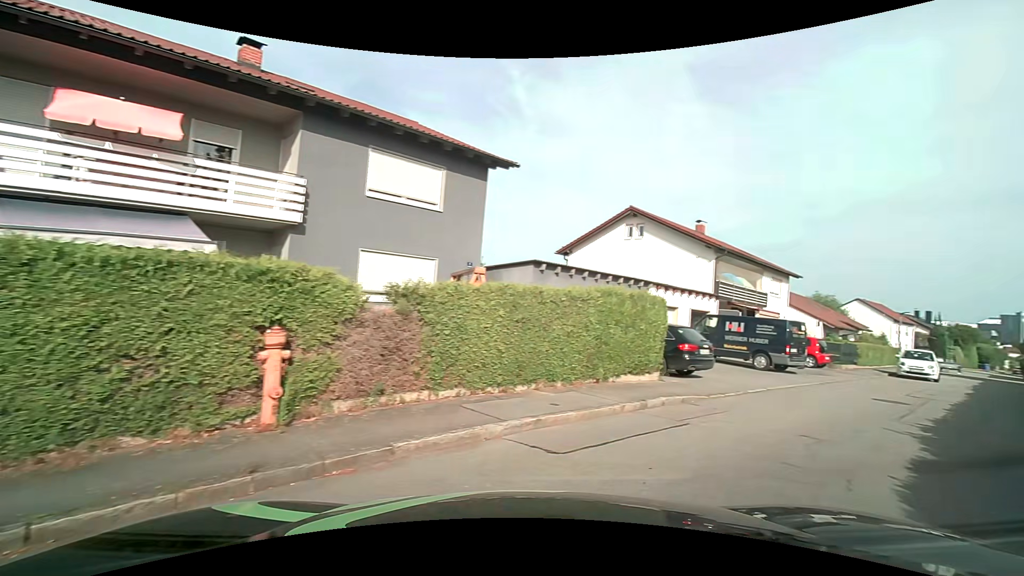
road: residential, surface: asphalt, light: Day
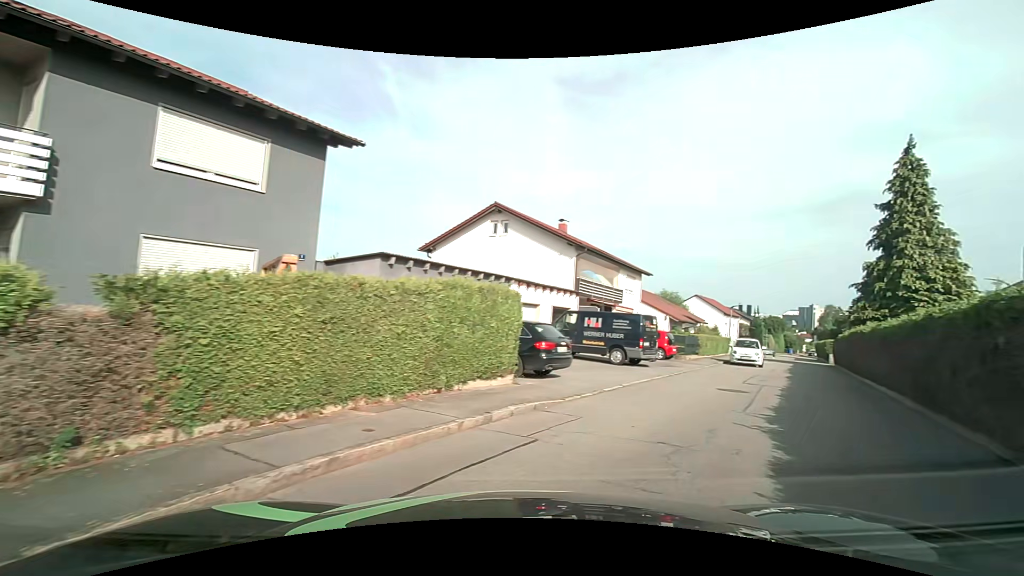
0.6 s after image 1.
(+0.3, +1.7) m; +16°
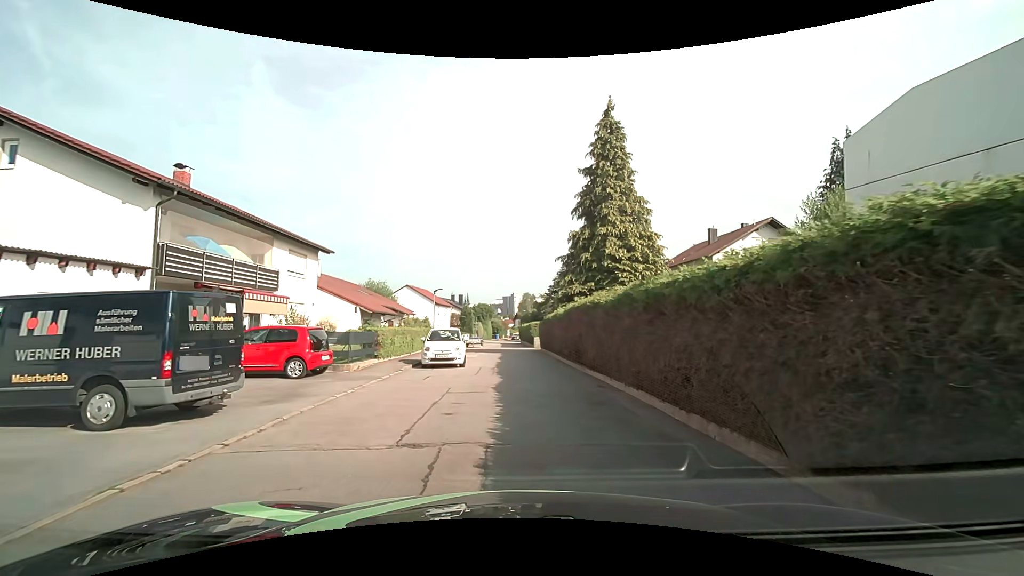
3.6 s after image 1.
(+4.3, +10.3) m; +30°
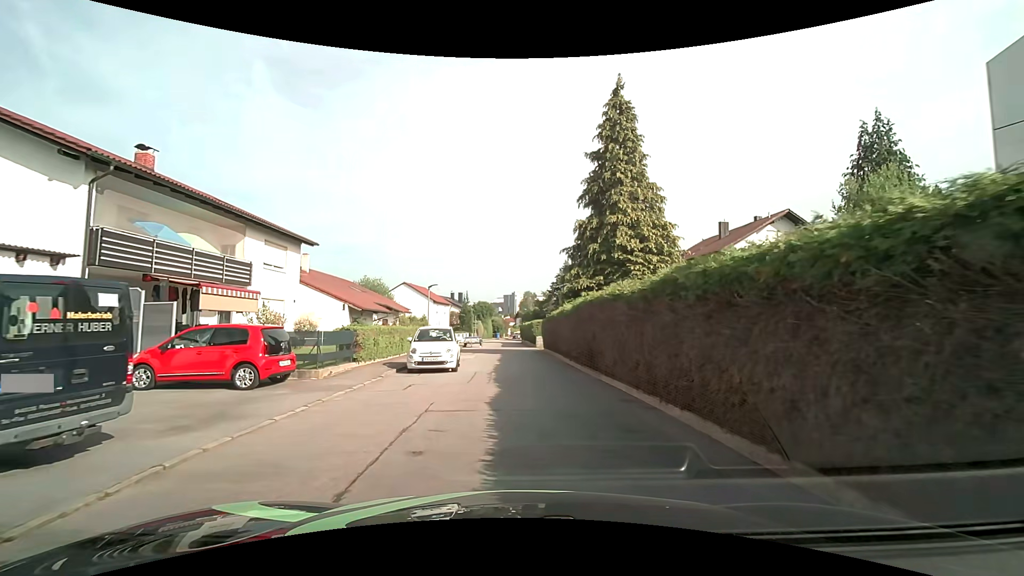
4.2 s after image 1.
(+0.1, +2.7) m; +1°
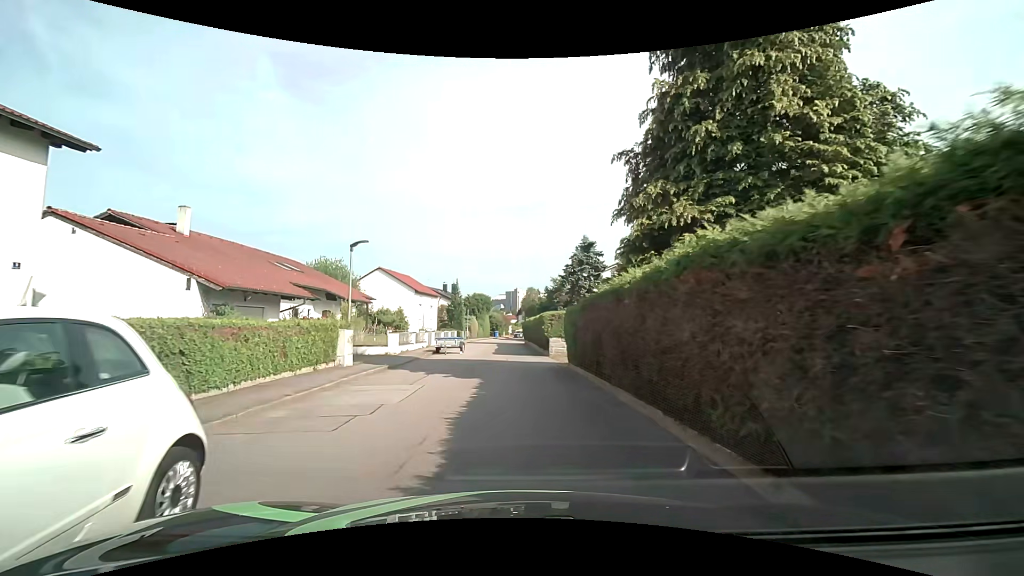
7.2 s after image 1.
(+0.1, +15.5) m; 0°
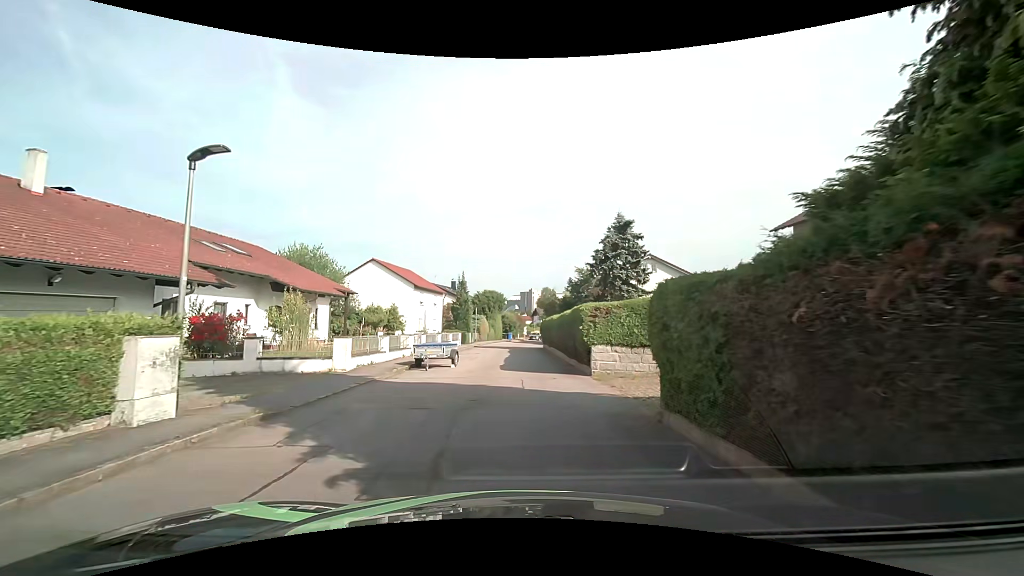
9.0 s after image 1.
(-0.1, +9.4) m; -2°
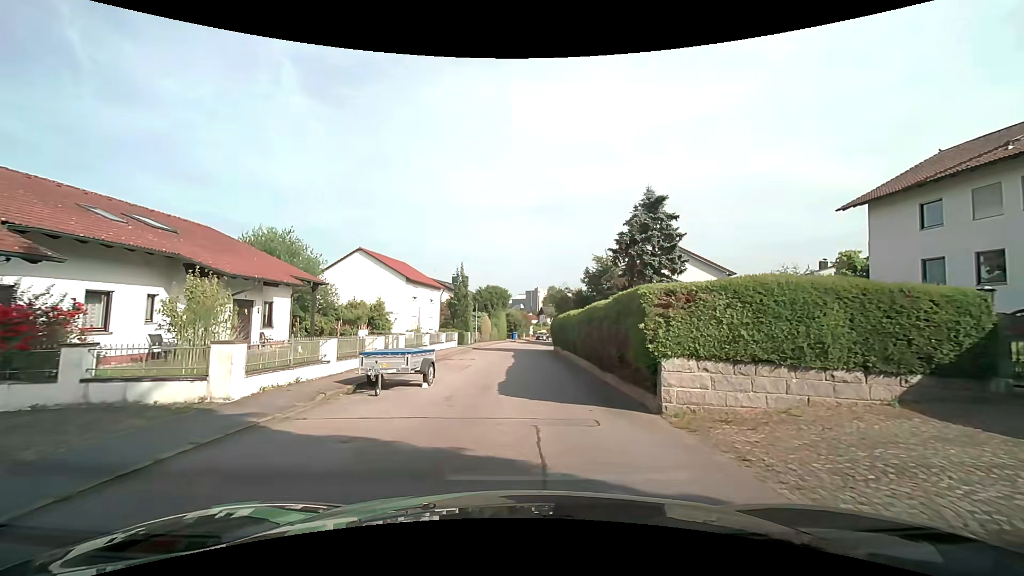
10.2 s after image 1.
(0.0, +6.6) m; -1°
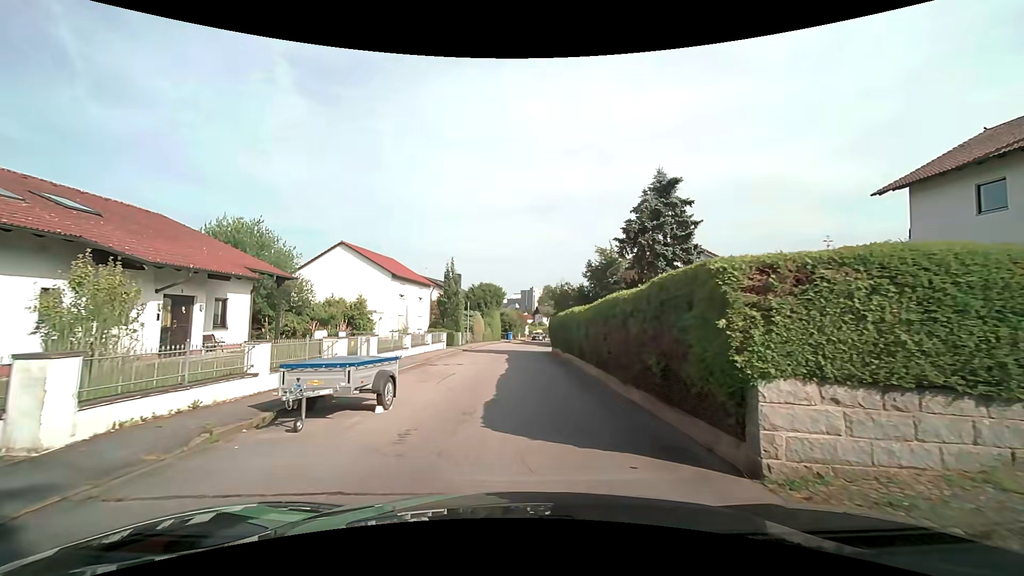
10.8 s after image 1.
(+0.1, +3.5) m; +2°
(0, +10) (0, +20) (0, +30) (0, +40) (+1, +50) (+2, +60) (+4, +70) (+6, +80) (+7, +89) (+9, +99) m
